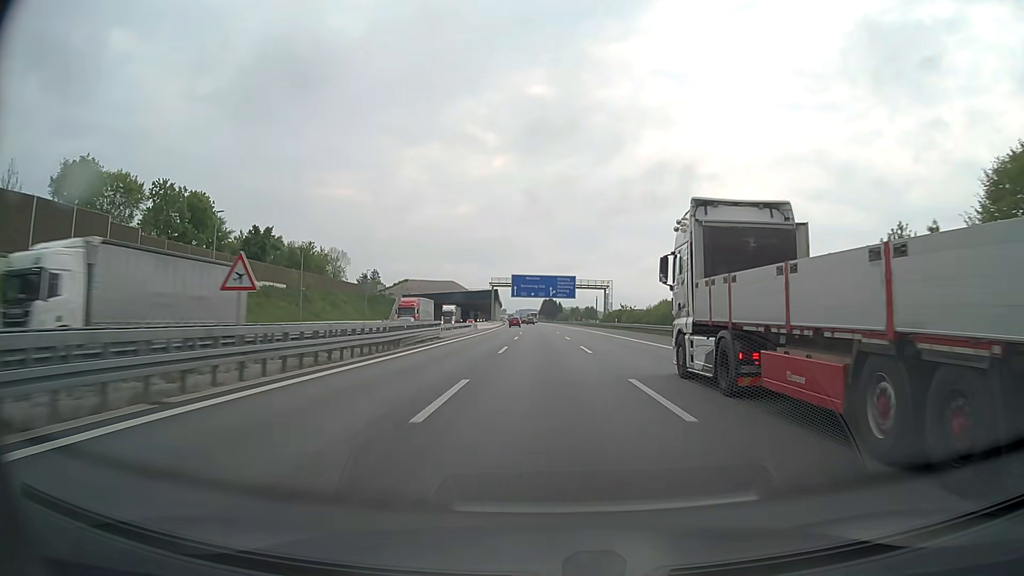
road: motorway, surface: asphalt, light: Day
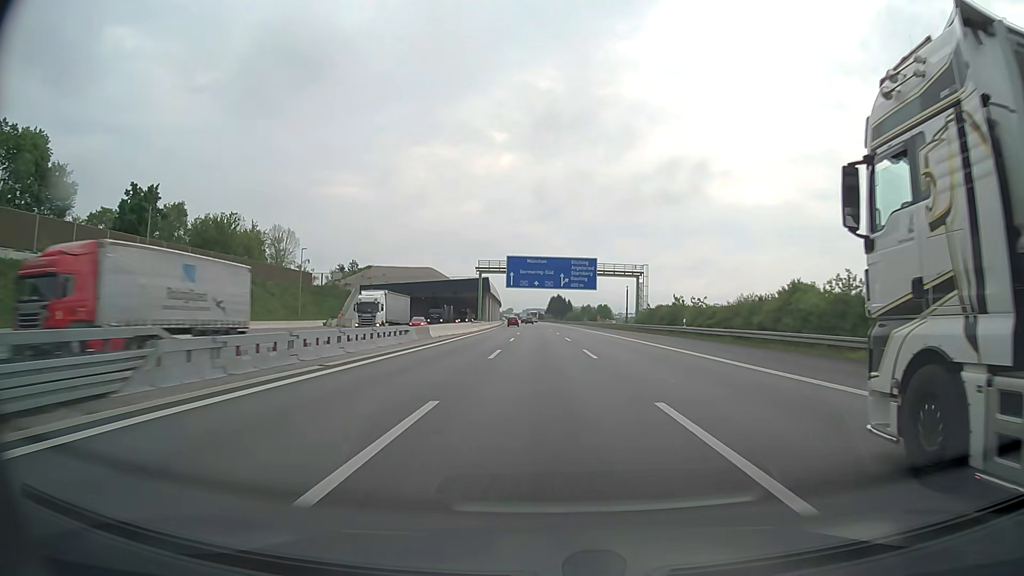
(-0.2, +39.8) m; -1°
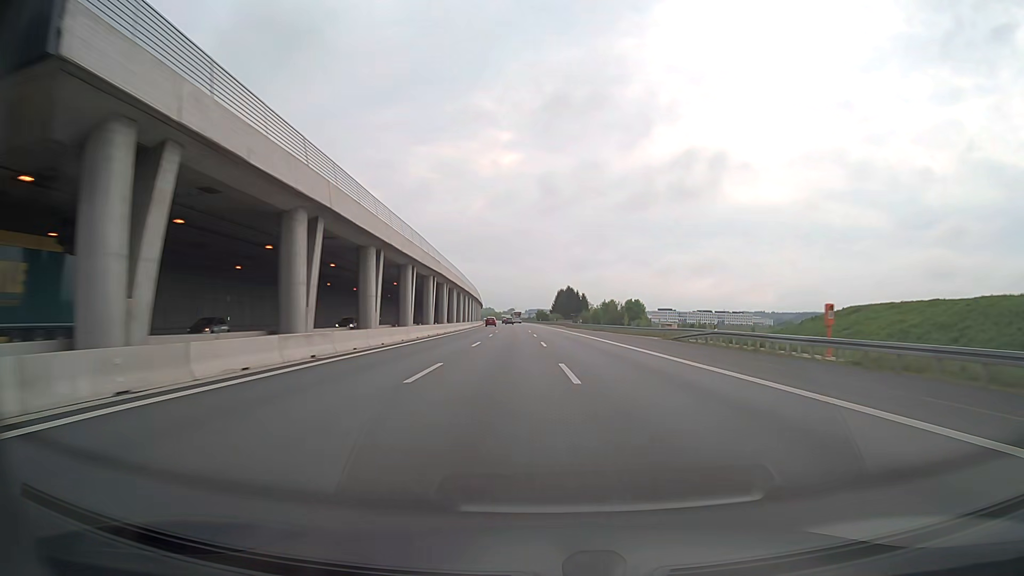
(-1.2, +99.3) m; 0°
(0, +10) (0, +20) (0, +30) (0, +40) (0, +50) (0, +60) (0, +70) (-1, +80) (-1, +90) (-1, +100) m
